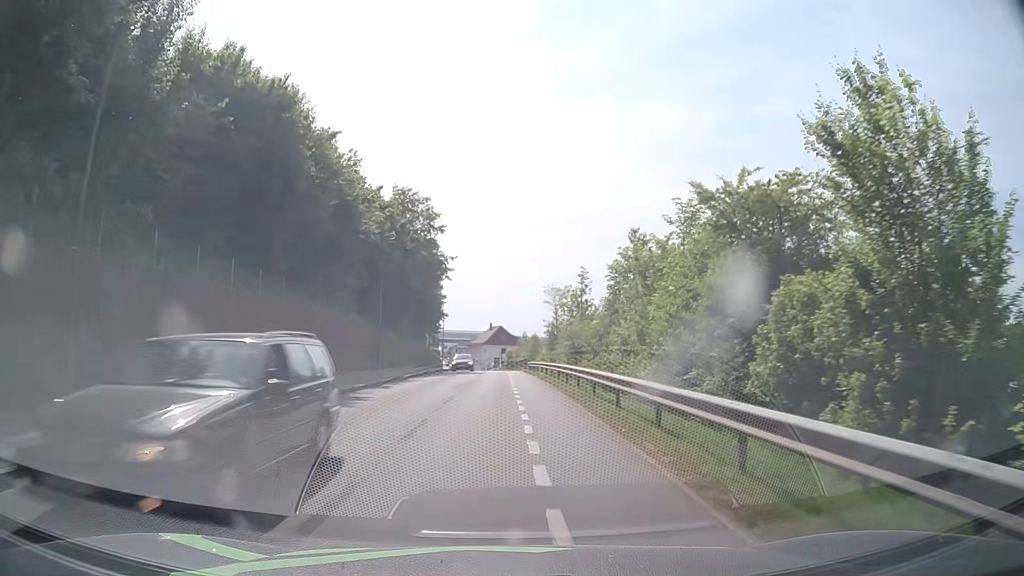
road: residential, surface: asphalt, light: Day
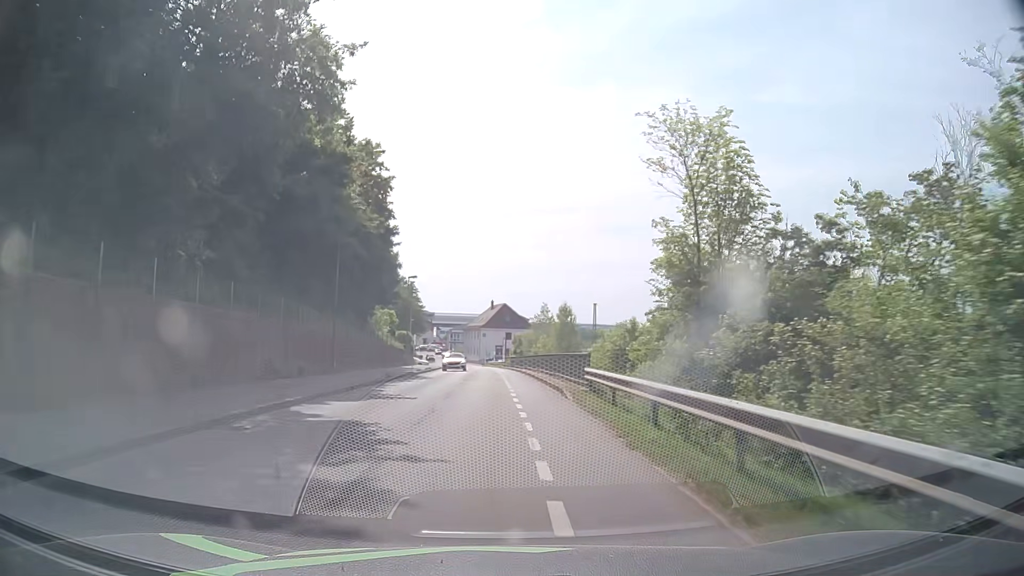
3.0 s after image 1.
(-0.2, +40.2) m; -1°
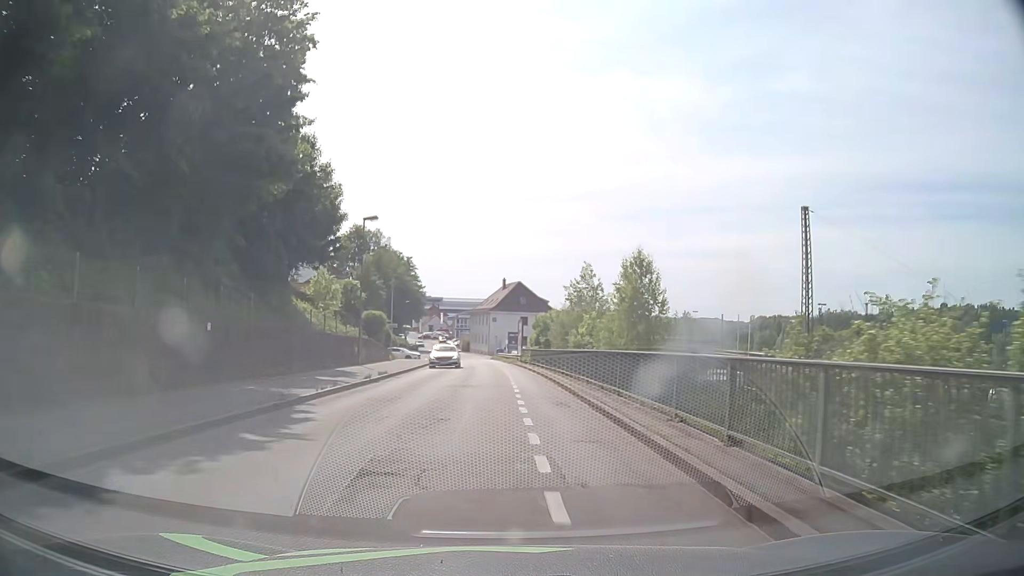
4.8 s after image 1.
(-0.1, +23.8) m; -1°
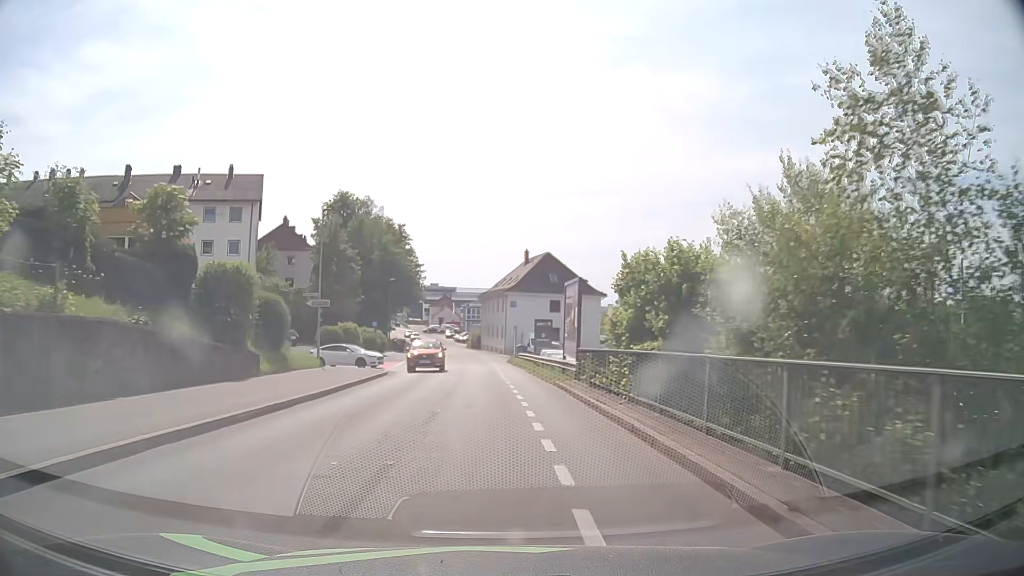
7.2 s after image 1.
(-0.4, +31.0) m; -1°
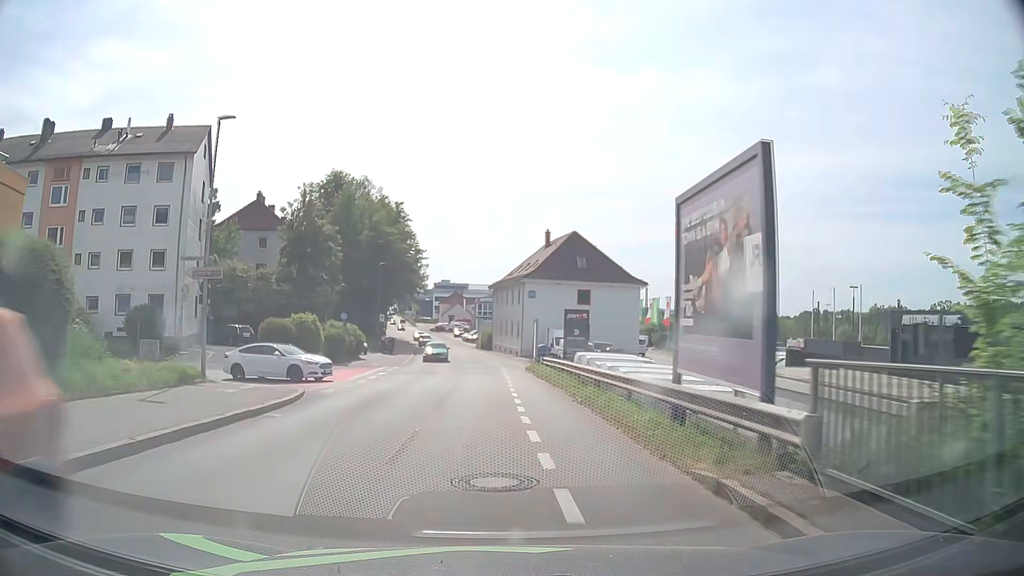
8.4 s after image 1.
(-0.2, +15.3) m; -1°
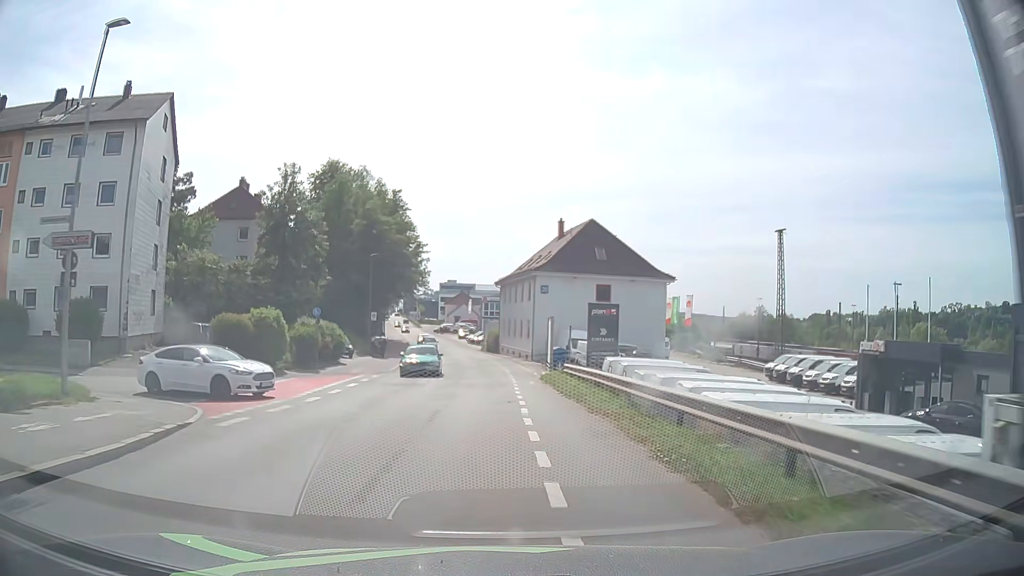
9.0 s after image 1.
(-0.1, +7.6) m; -1°
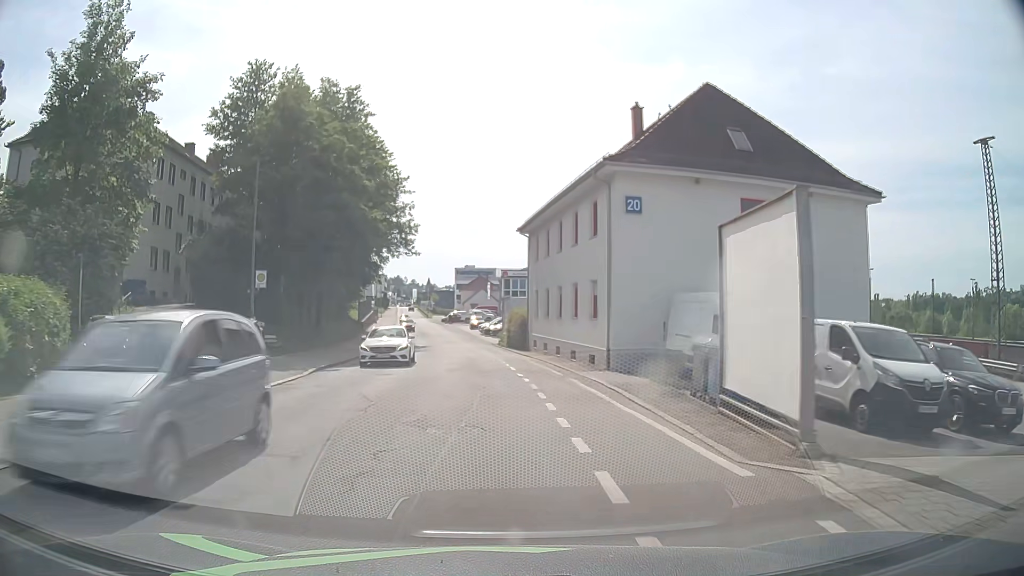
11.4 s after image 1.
(-0.3, +30.4) m; -2°
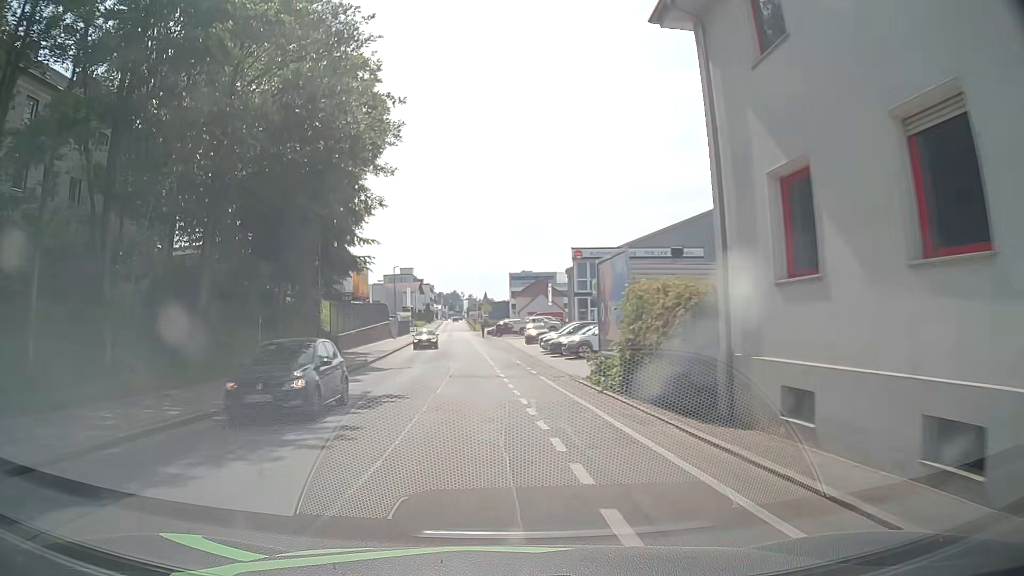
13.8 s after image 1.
(-1.2, +30.2) m; -6°
(0, +10) (0, +20) (-1, +30) (-2, +40) (-2, +50) (-3, +60) (-4, +70) (-4, +80) (-5, +90) (-6, +100) m
